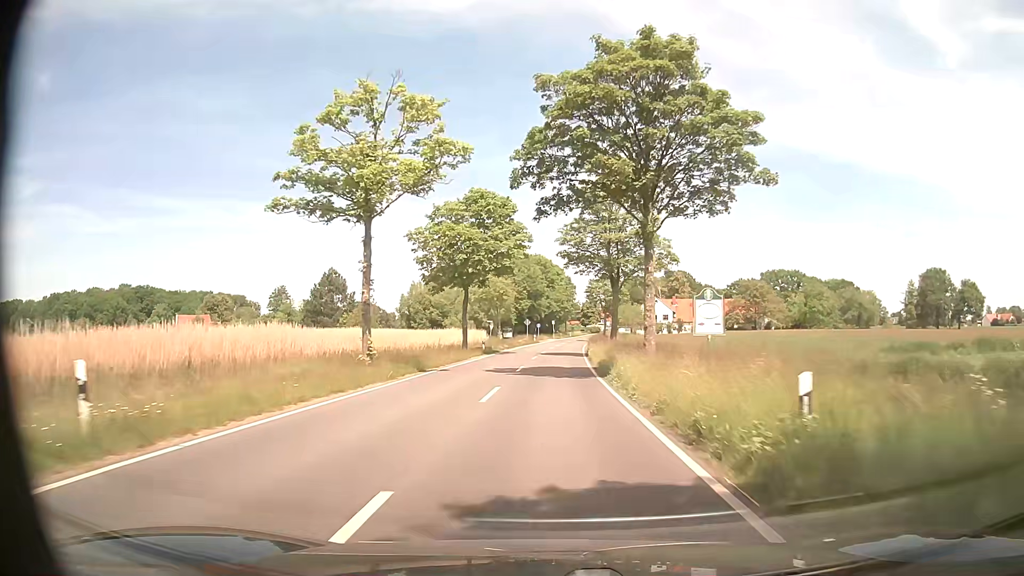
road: tertiary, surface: asphalt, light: Day
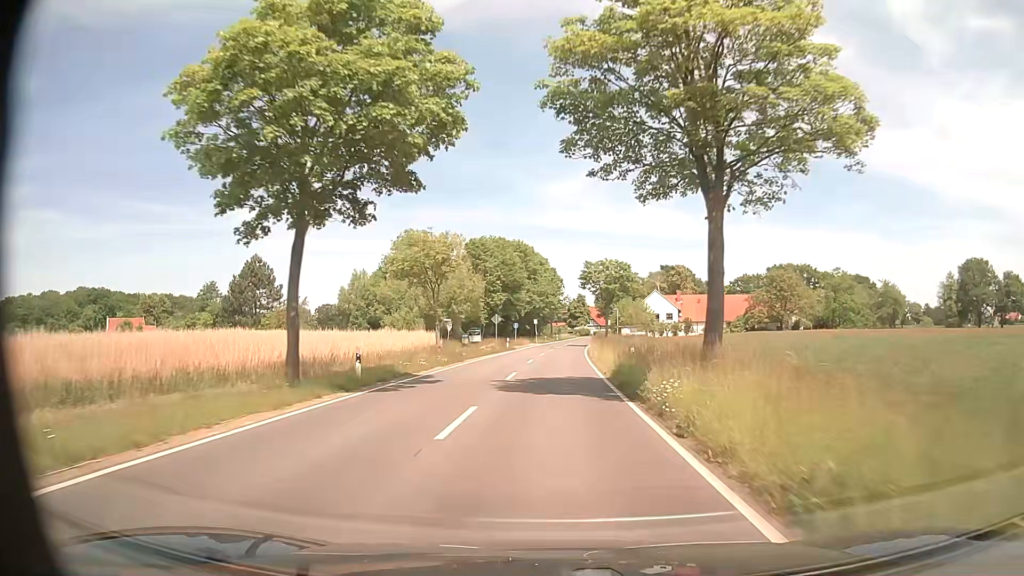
(+0.4, +29.0) m; +2°
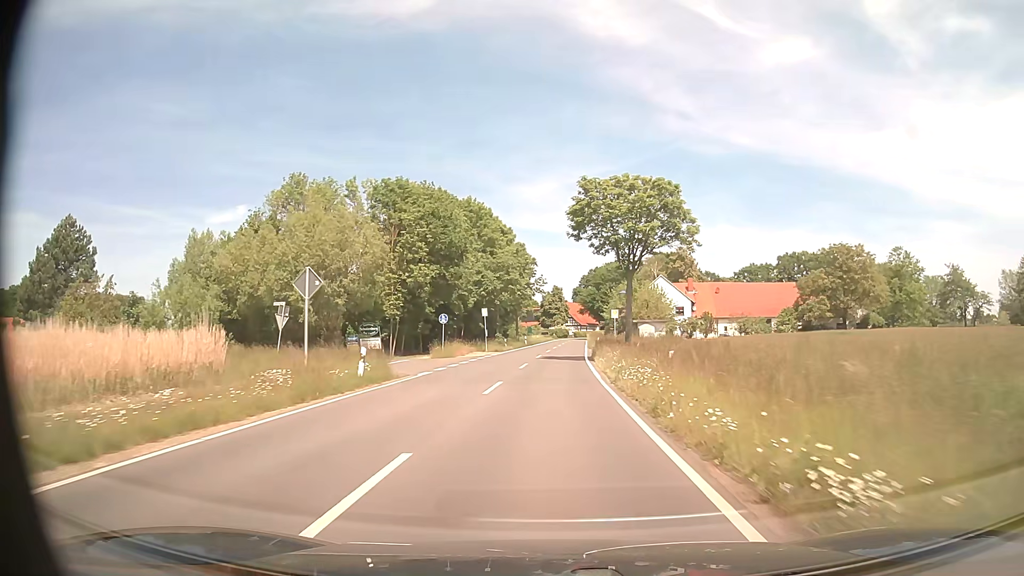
(+1.0, +40.8) m; +2°
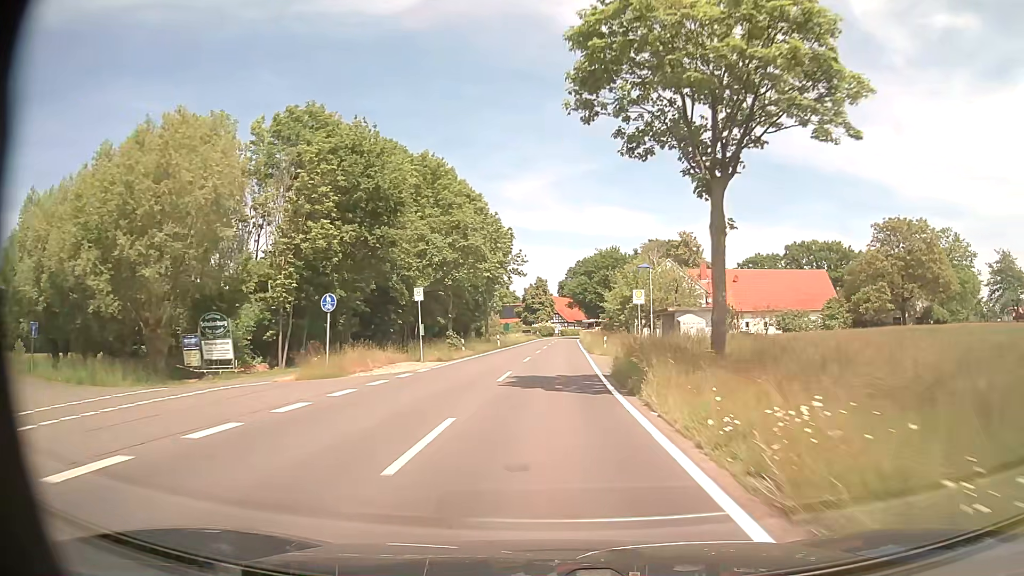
(+0.3, +20.9) m; +1°
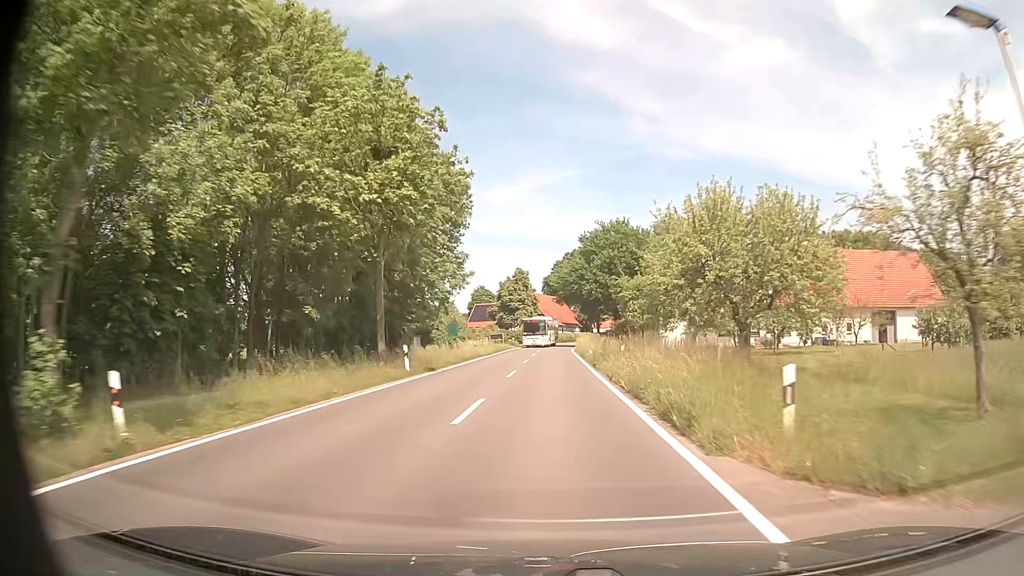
(+0.4, +31.8) m; +1°
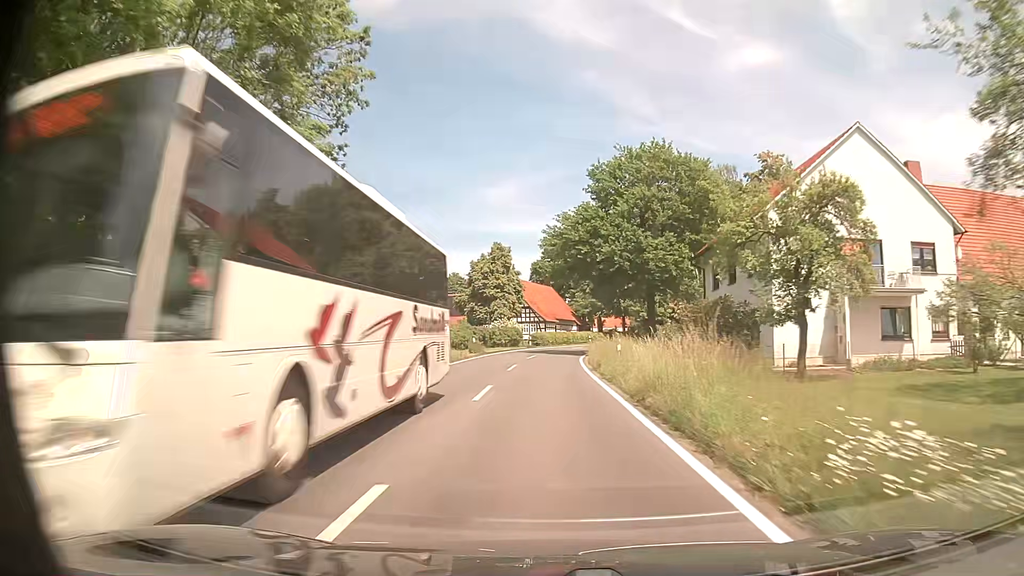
(+0.4, +32.2) m; +1°
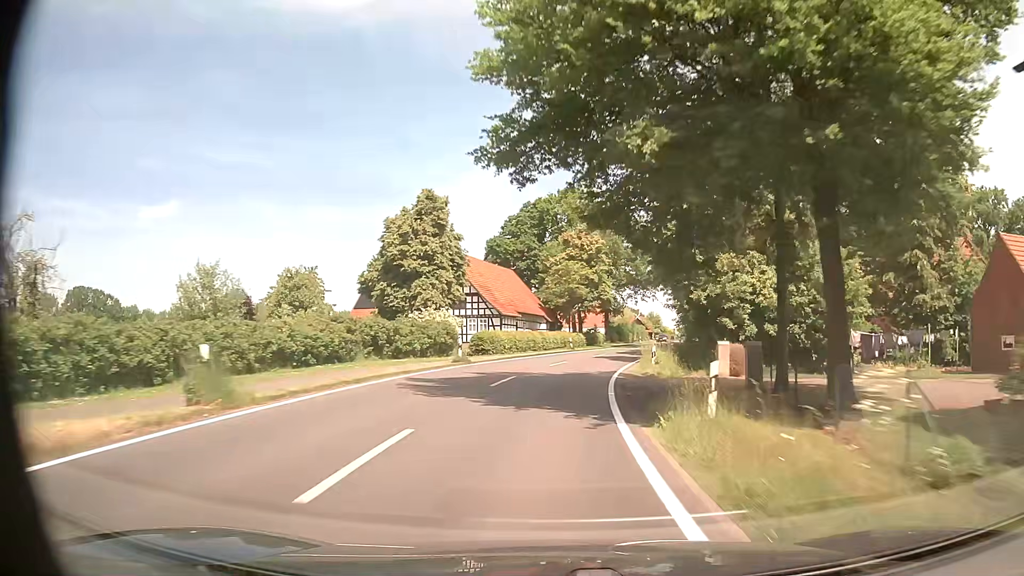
(+0.6, +32.4) m; +3°
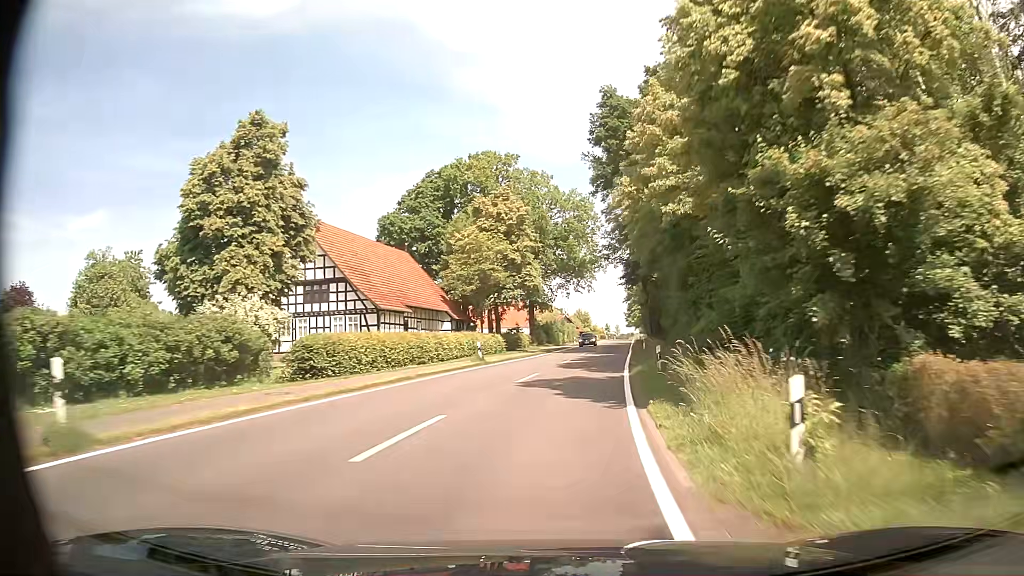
(+1.2, +21.6) m; +6°
(0, +10) (+1, +20) (+2, +30) (+3, +40) (+4, +50) (+6, +60) (+7, +70) (+9, +79) (+10, +89) (+11, +99) m
